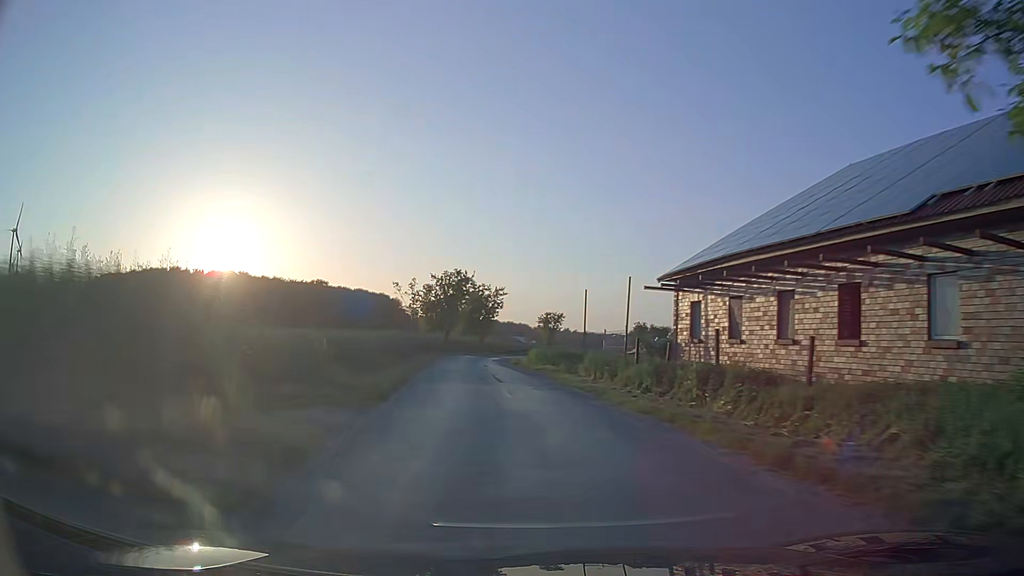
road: unclassified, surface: asphalt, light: Day
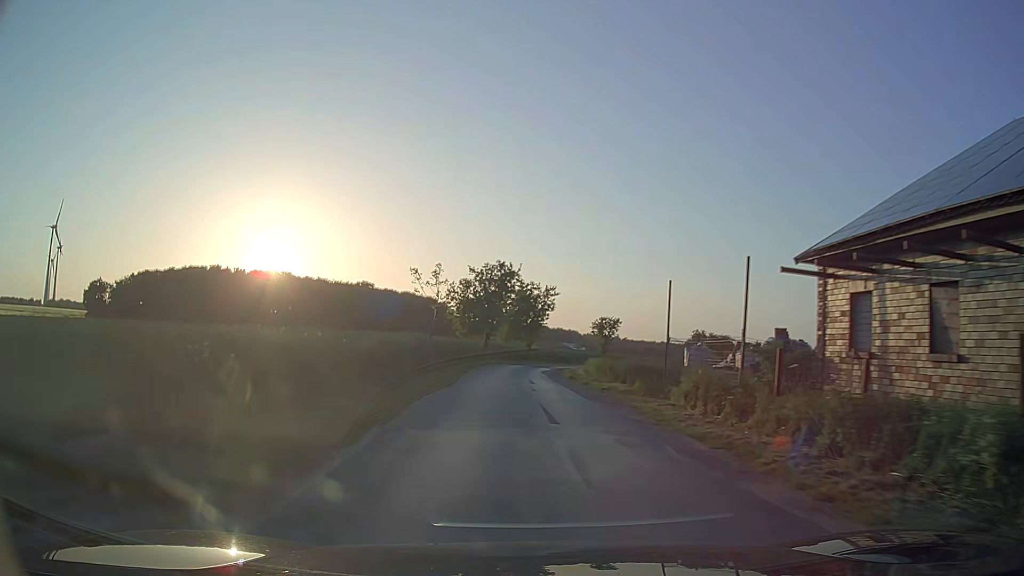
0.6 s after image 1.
(-0.4, +8.8) m; -4°
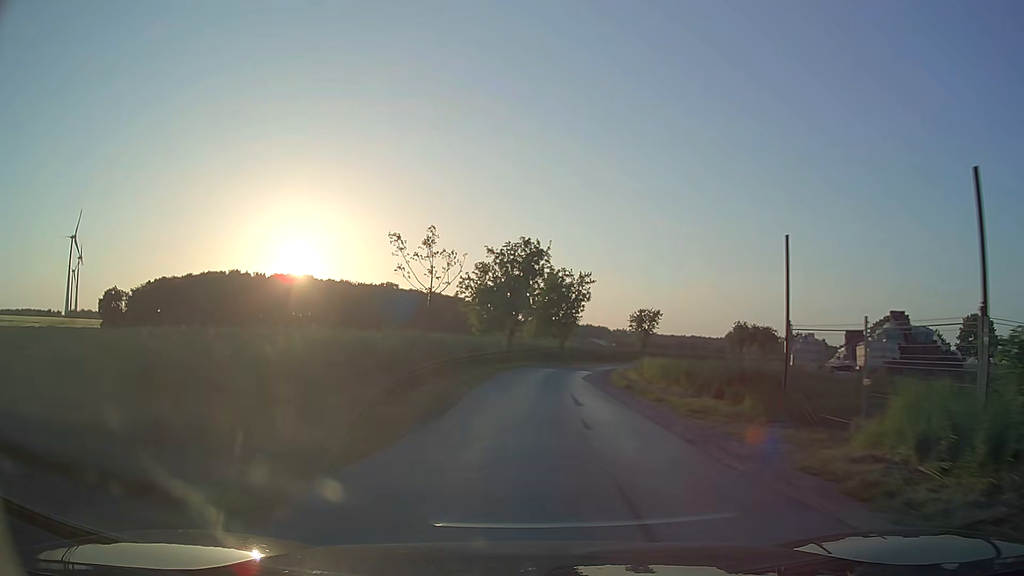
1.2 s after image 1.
(-0.2, +8.9) m; -2°
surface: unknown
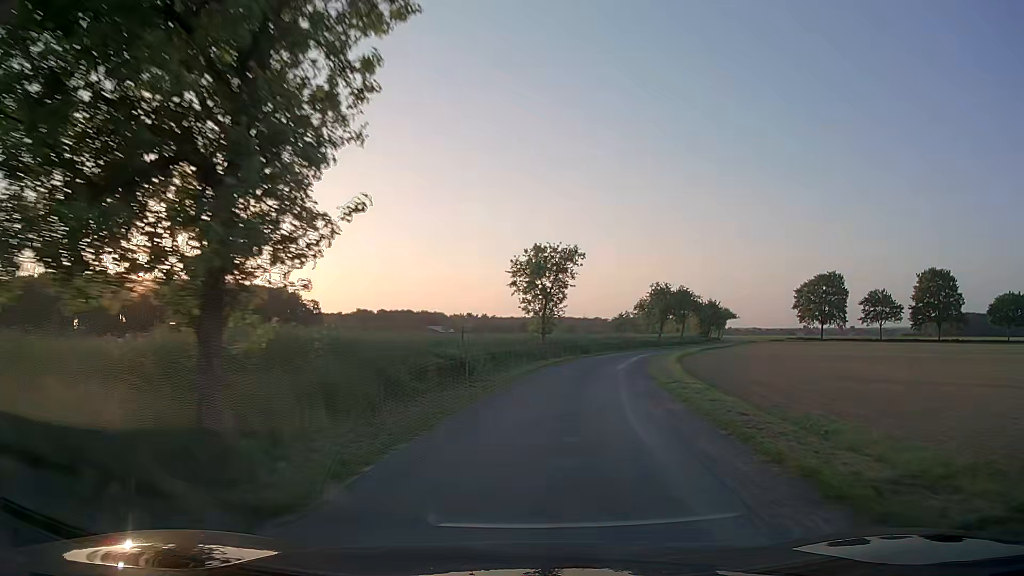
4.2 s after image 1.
(+3.7, +44.3) m; +13°
(0, +10) (+1, +20) (+3, +30) (+5, +40) (+7, +49) (+10, +59) (+14, +68) (+18, +77) (+22, +87) (+26, +96) m
